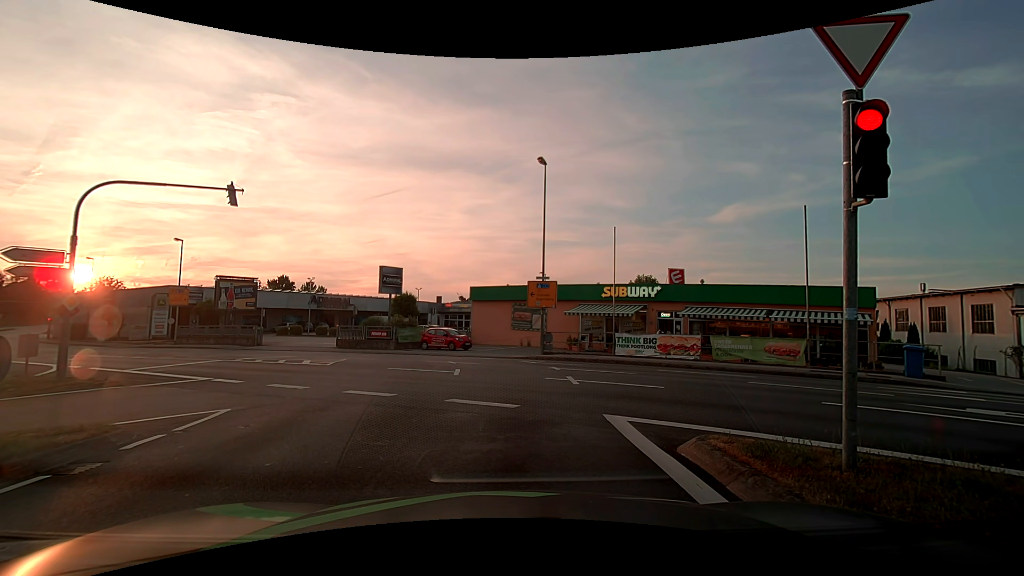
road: tertiary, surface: asphalt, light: Day
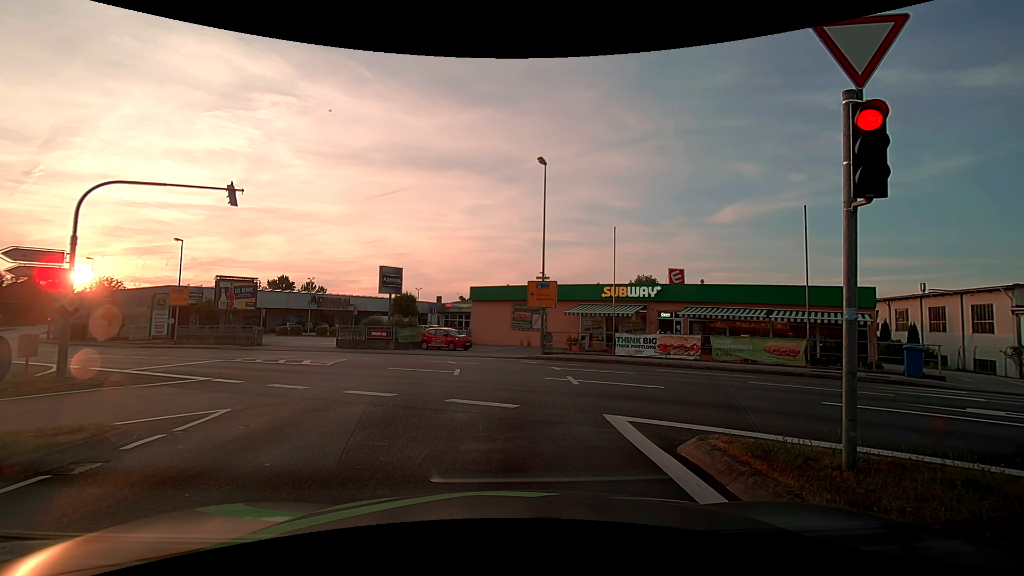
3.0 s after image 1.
(0.0, 0.0) m; 0°
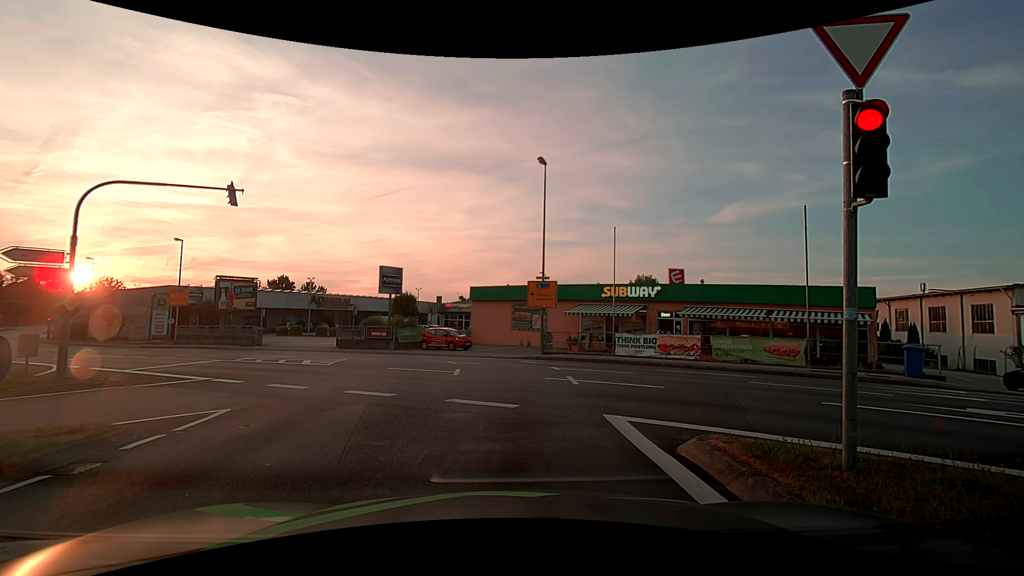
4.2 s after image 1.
(0.0, 0.0) m; 0°
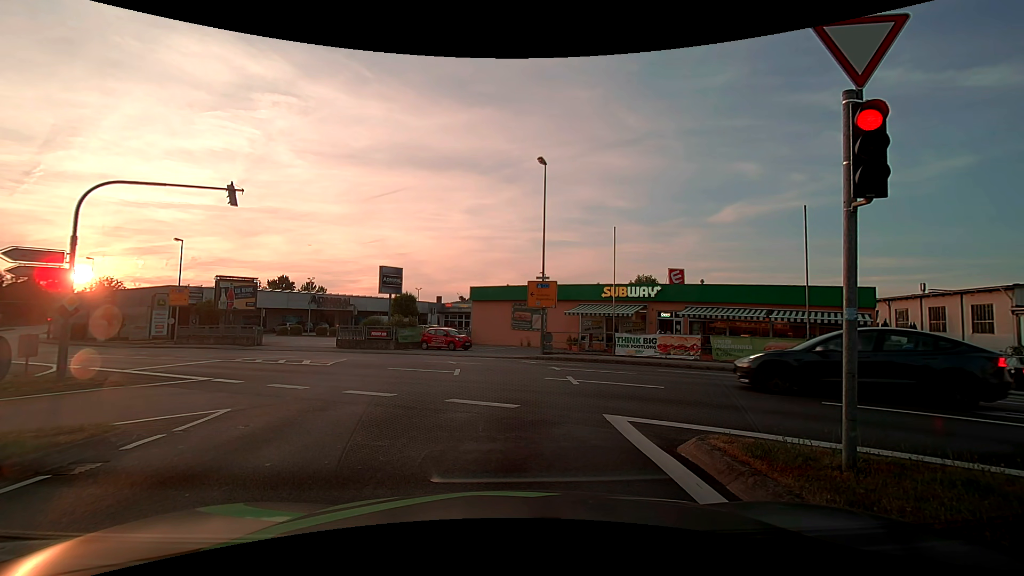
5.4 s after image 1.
(0.0, 0.0) m; 0°
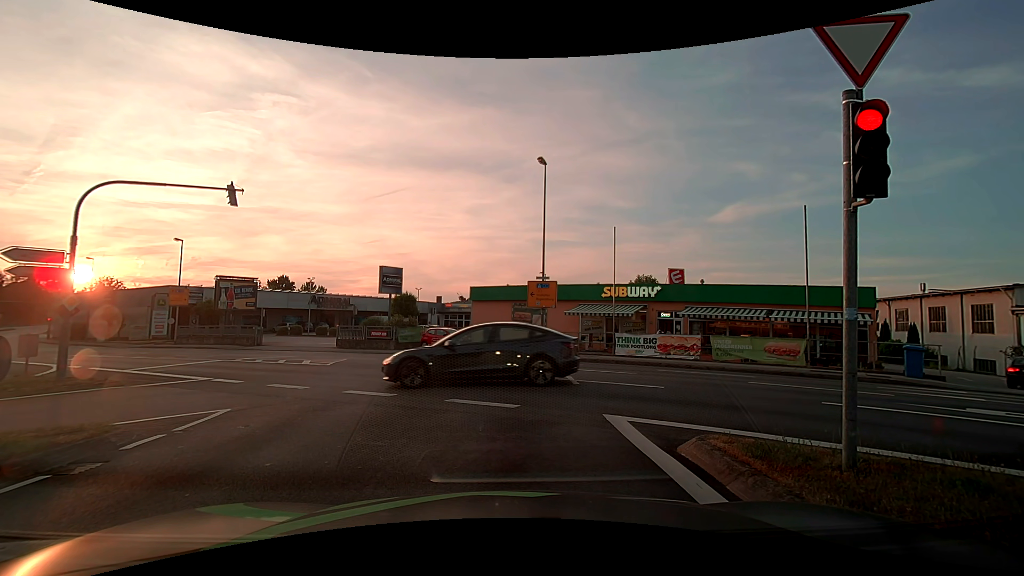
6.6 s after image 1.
(0.0, 0.0) m; 0°
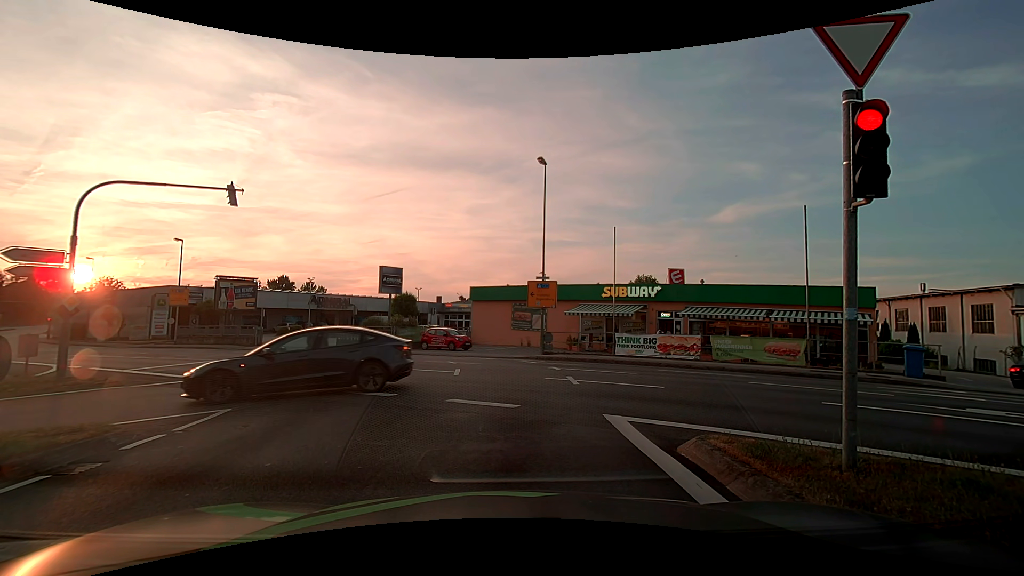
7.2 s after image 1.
(0.0, 0.0) m; 0°
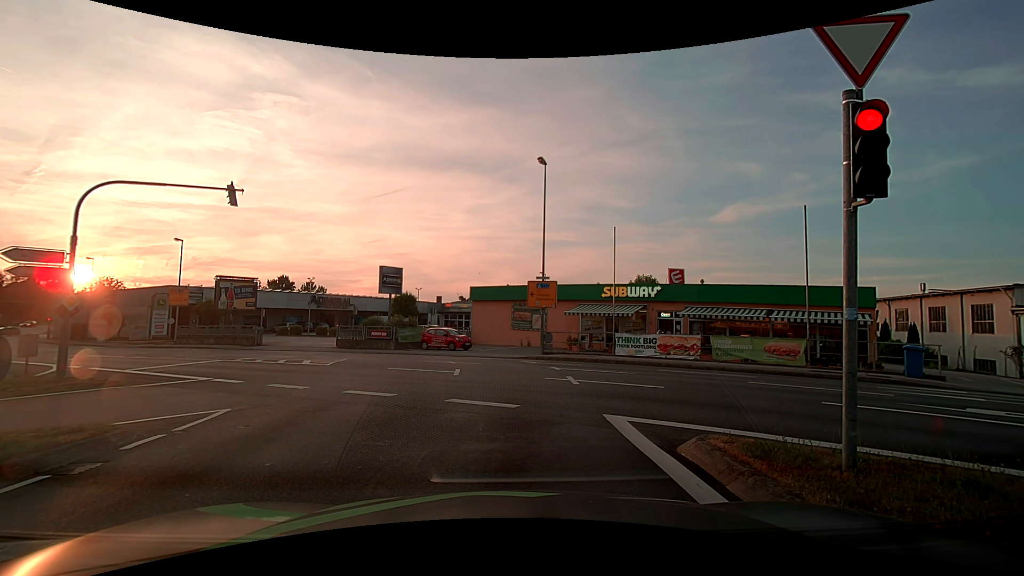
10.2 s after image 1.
(0.0, 0.0) m; 0°
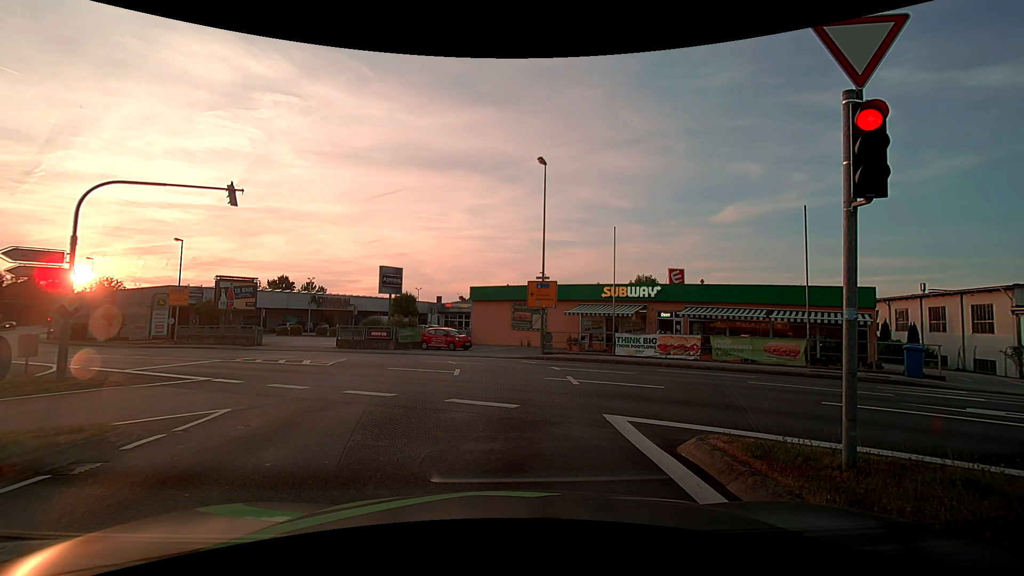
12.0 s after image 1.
(0.0, 0.0) m; 0°
